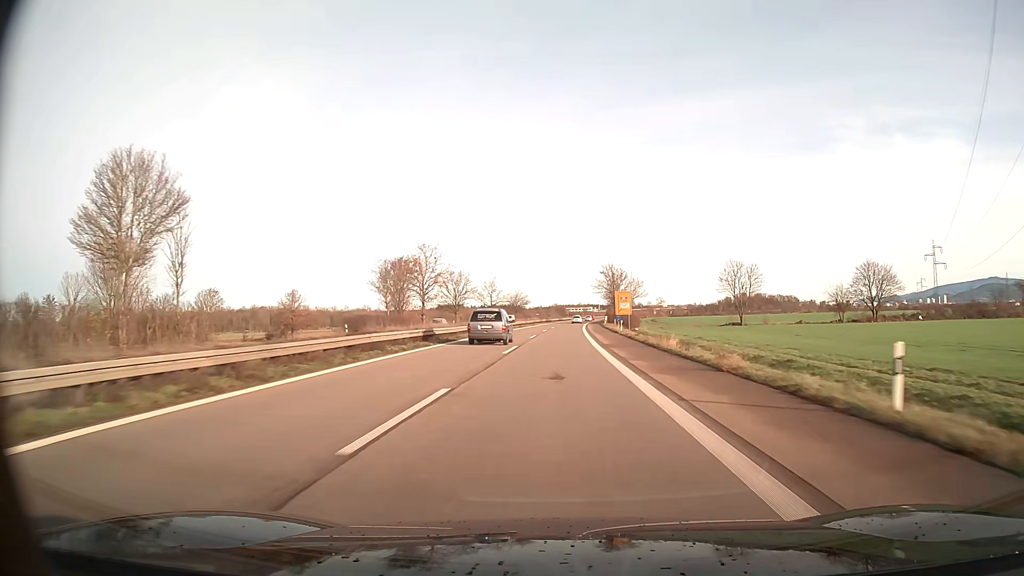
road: trunk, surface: asphalt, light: Day
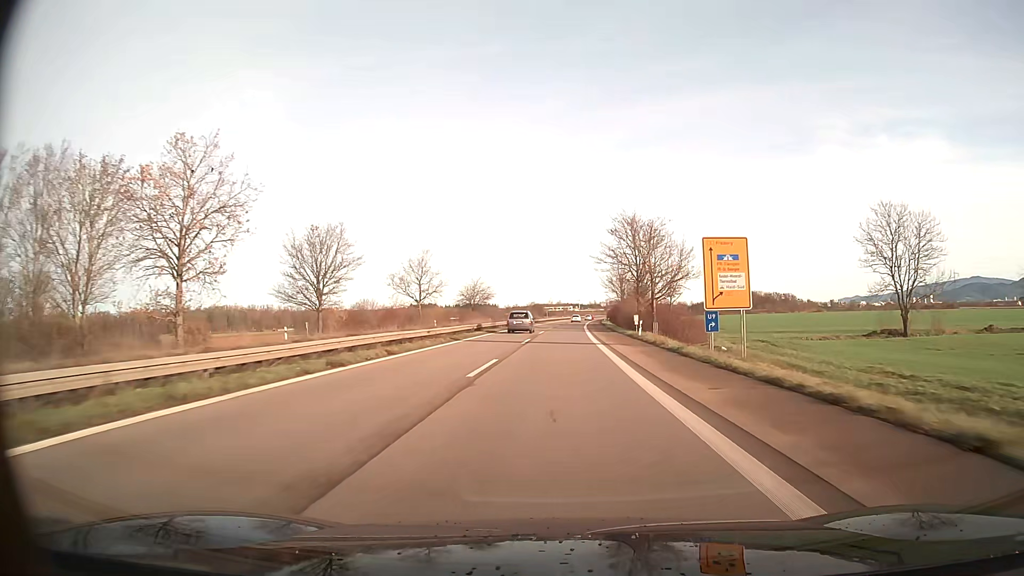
(+1.1, +64.0) m; +2°
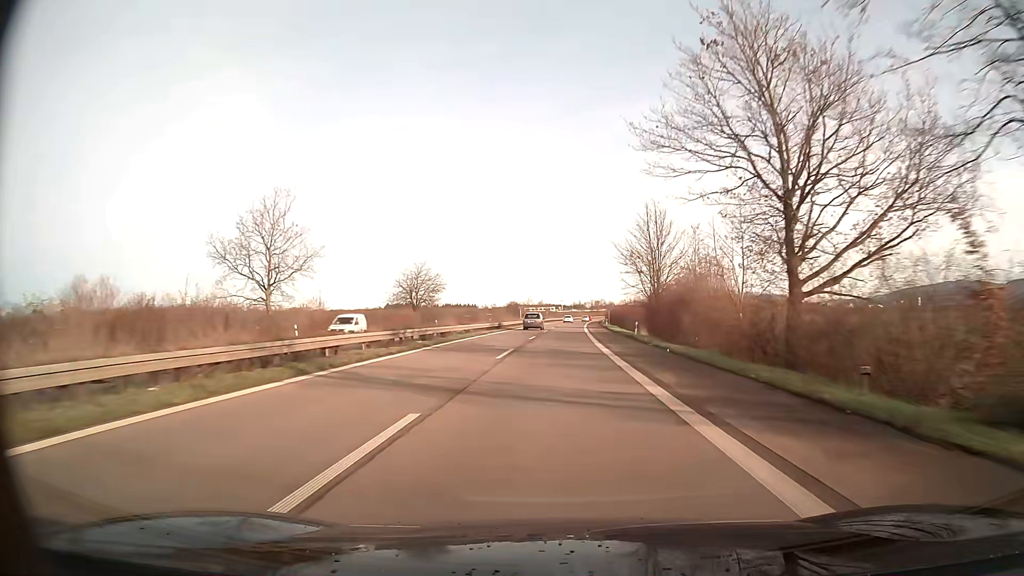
(+0.6, +48.3) m; +1°
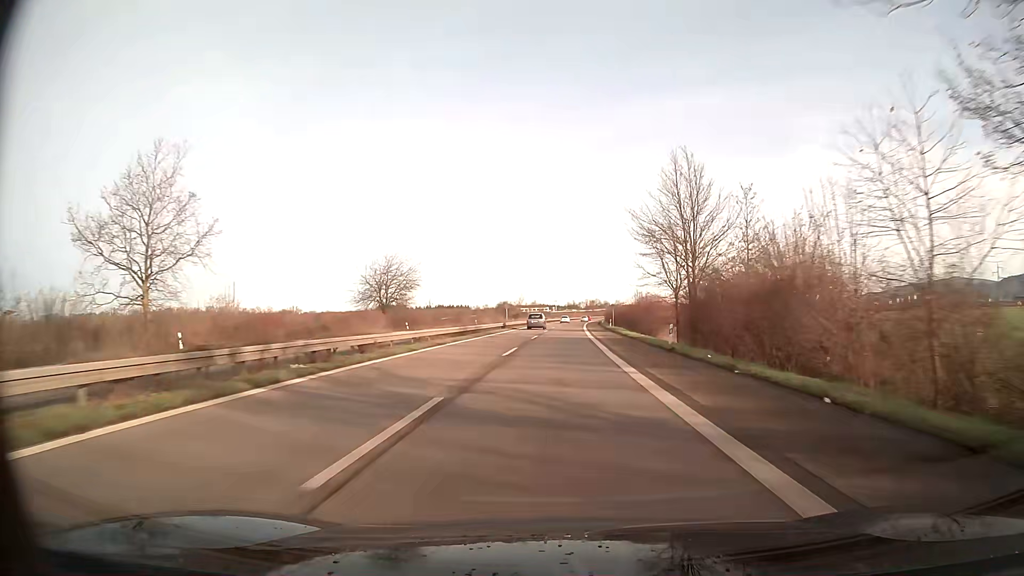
(+0.1, +16.1) m; 0°
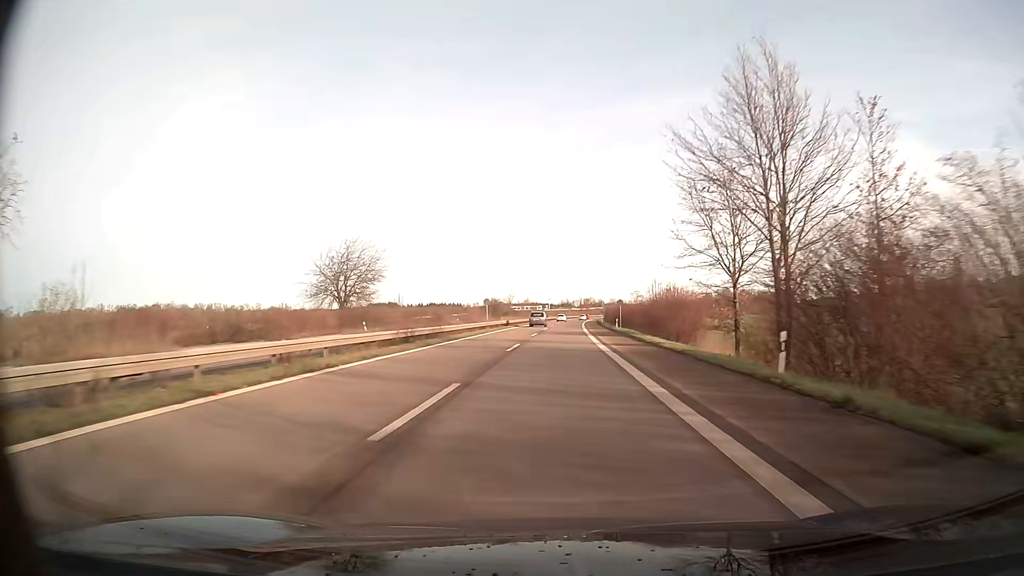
(+0.1, +16.2) m; +1°
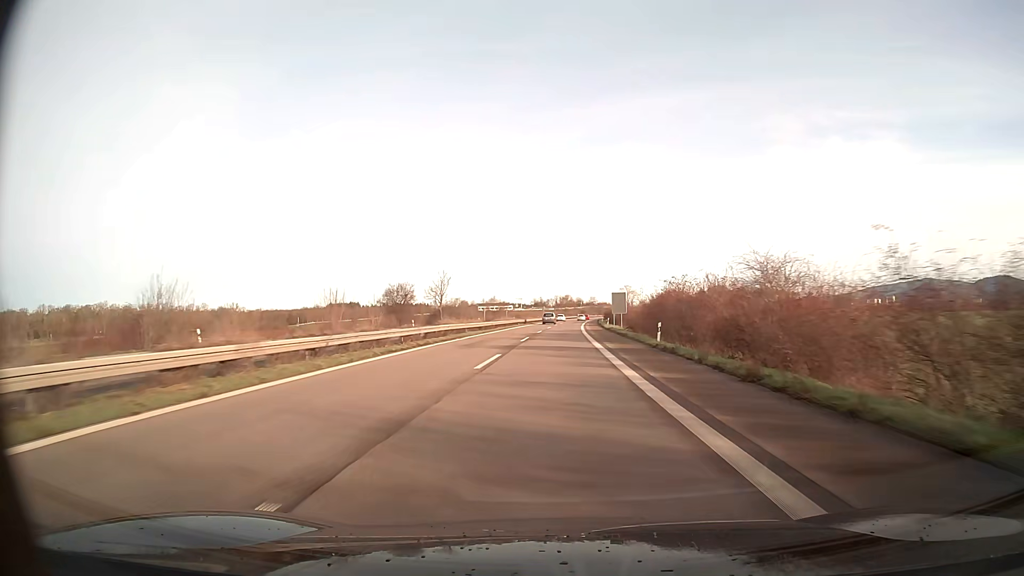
(+1.8, +81.2) m; +2°
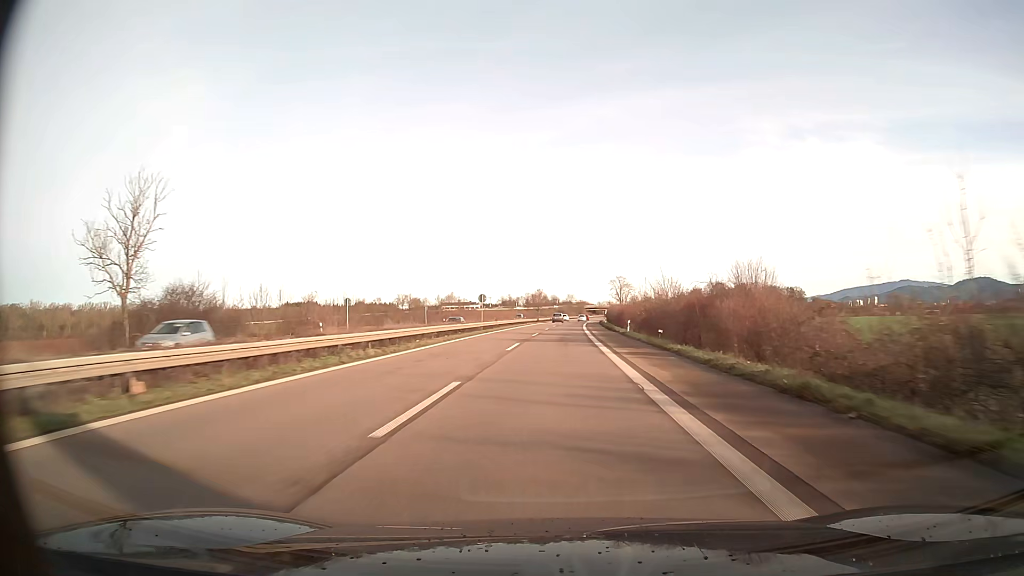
(+1.6, +81.9) m; +2°
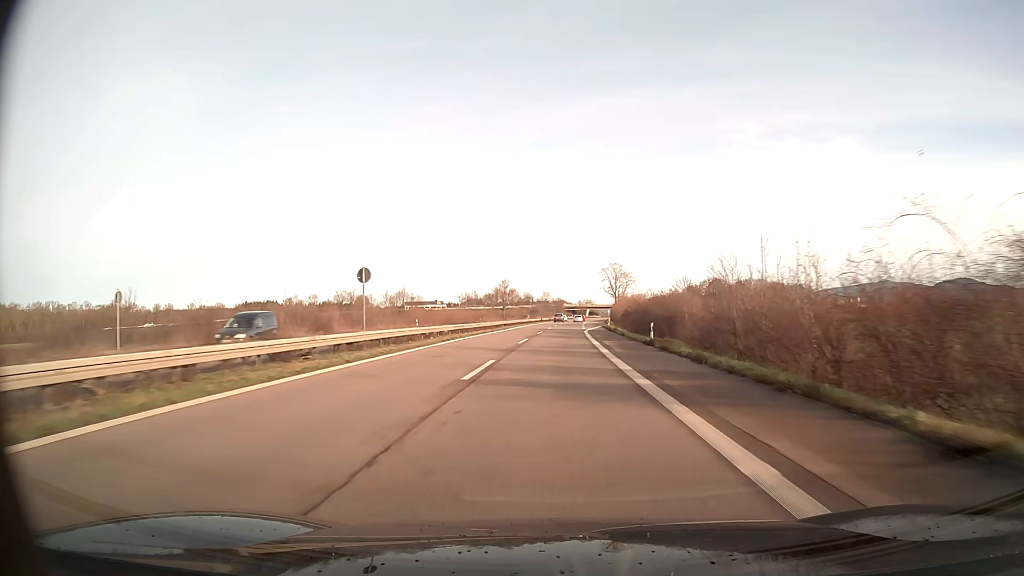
(+1.2, +65.9) m; +2°
